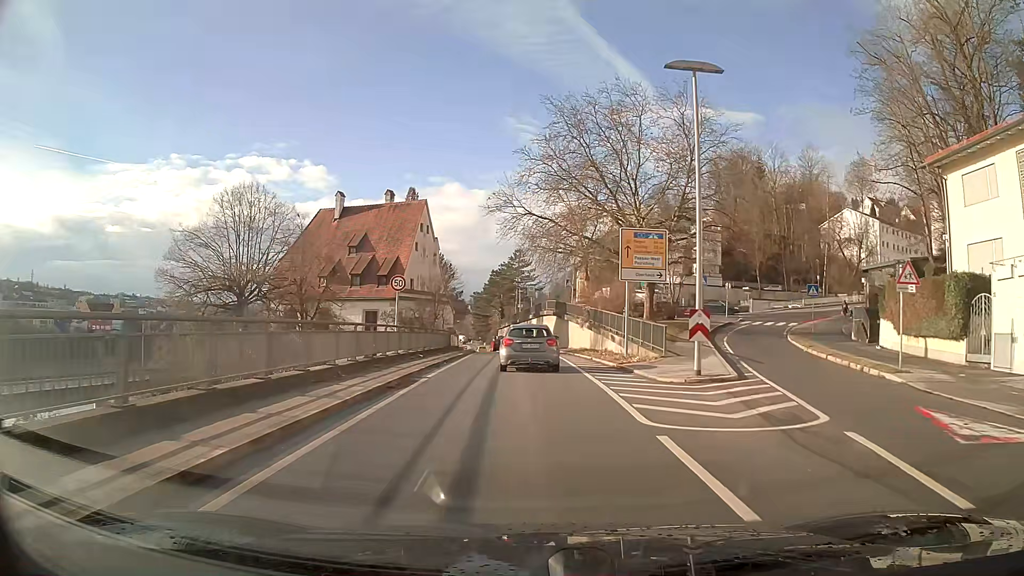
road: primary_link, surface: asphalt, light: Day
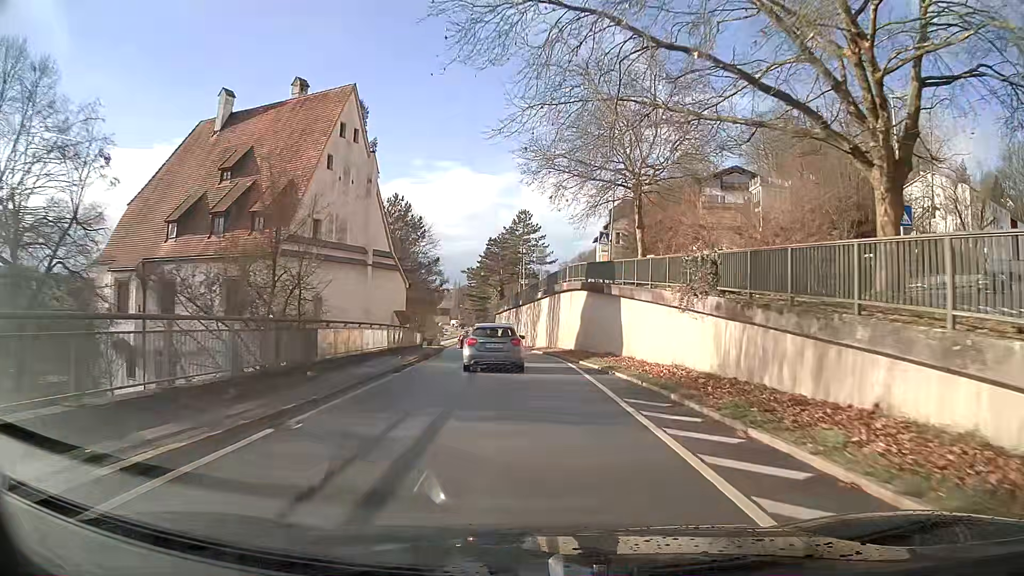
(-0.2, +30.0) m; -1°
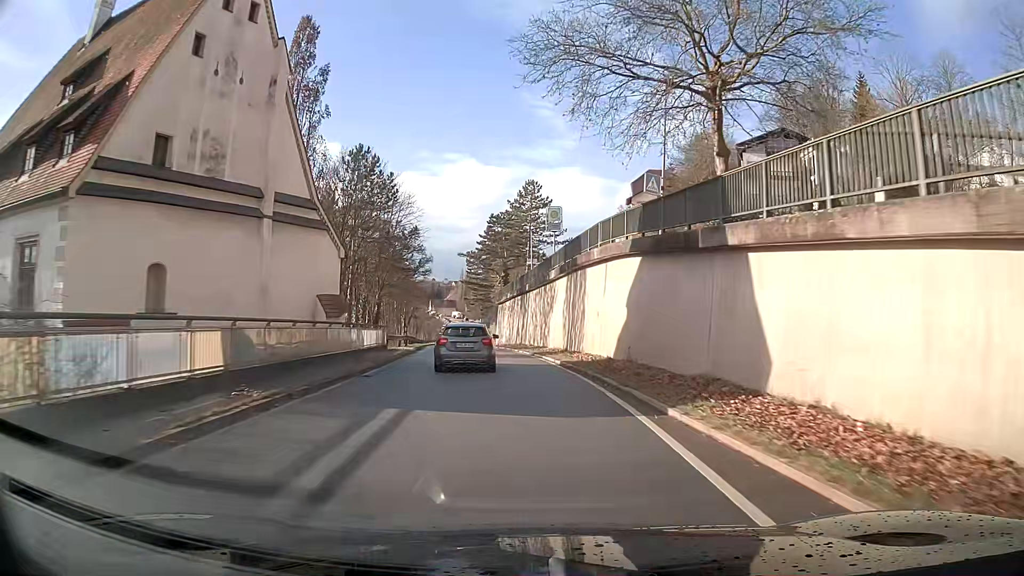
(-0.1, +15.7) m; -1°
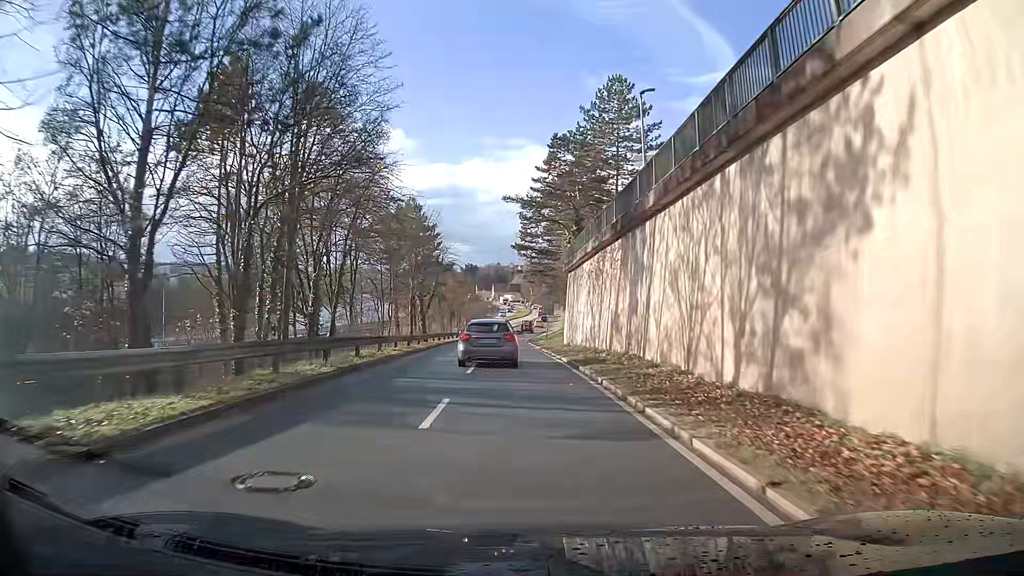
(-1.8, +32.0) m; -6°
(0, +10) (0, +20) (-1, +30) (-1, +40) (-1, +50) (-1, +60) (-1, +70) (-1, +80) (0, +90) (0, +100) m
